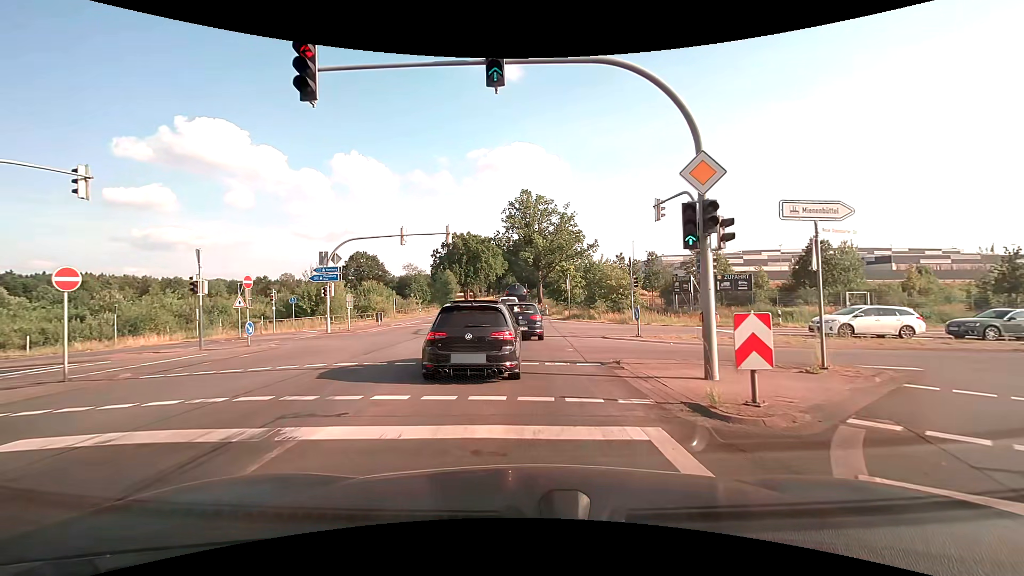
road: primary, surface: asphalt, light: Day
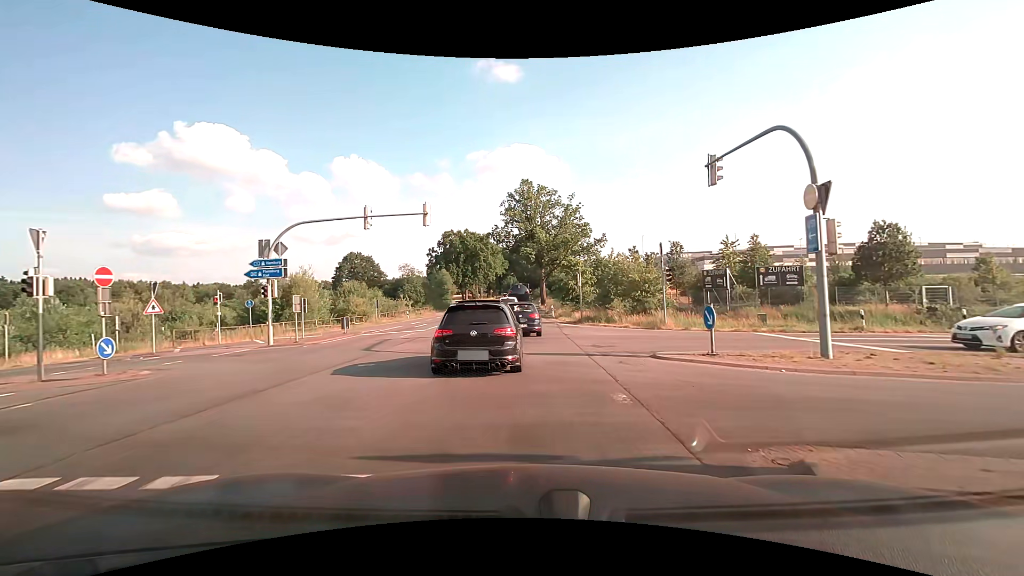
(0.0, +7.8) m; 0°
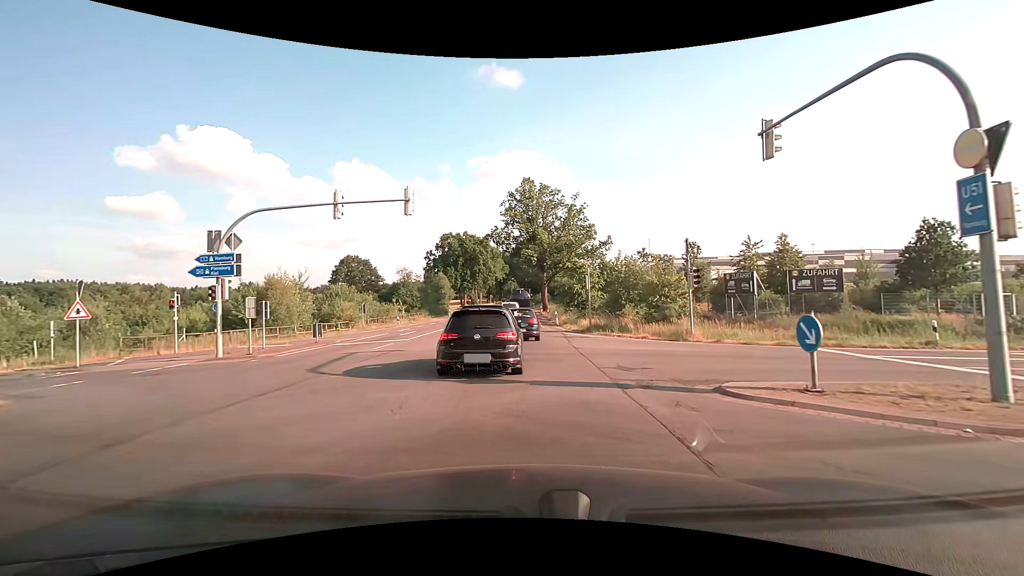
(0.0, +4.3) m; -1°
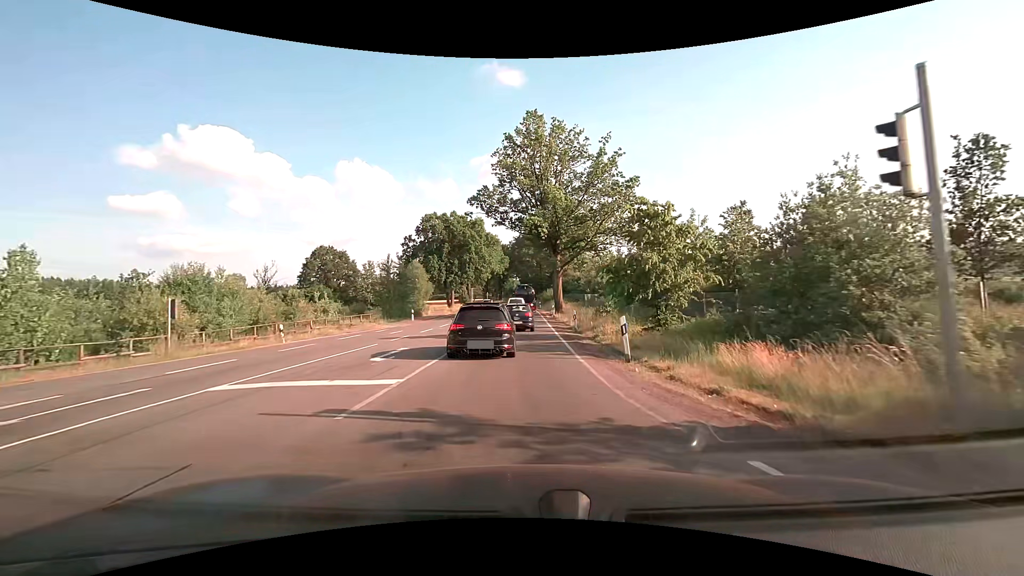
(+0.2, +25.3) m; 0°
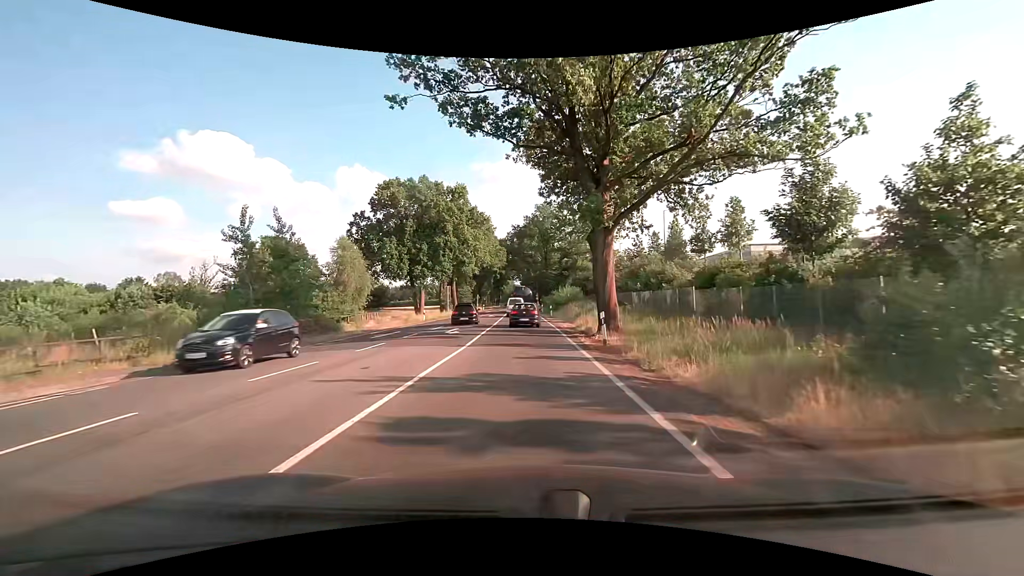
(-0.1, +29.2) m; 0°
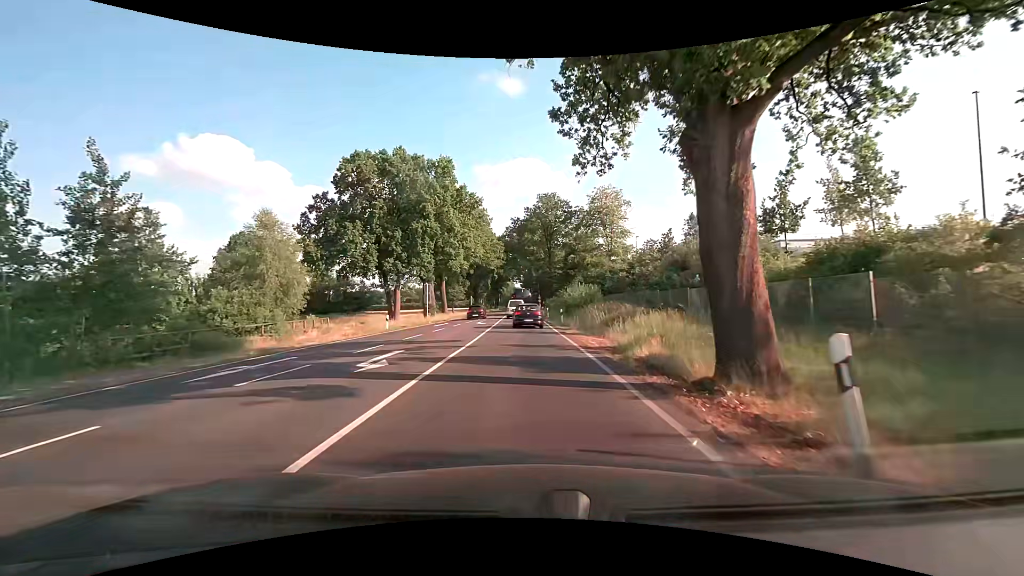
(0.0, +13.0) m; 0°
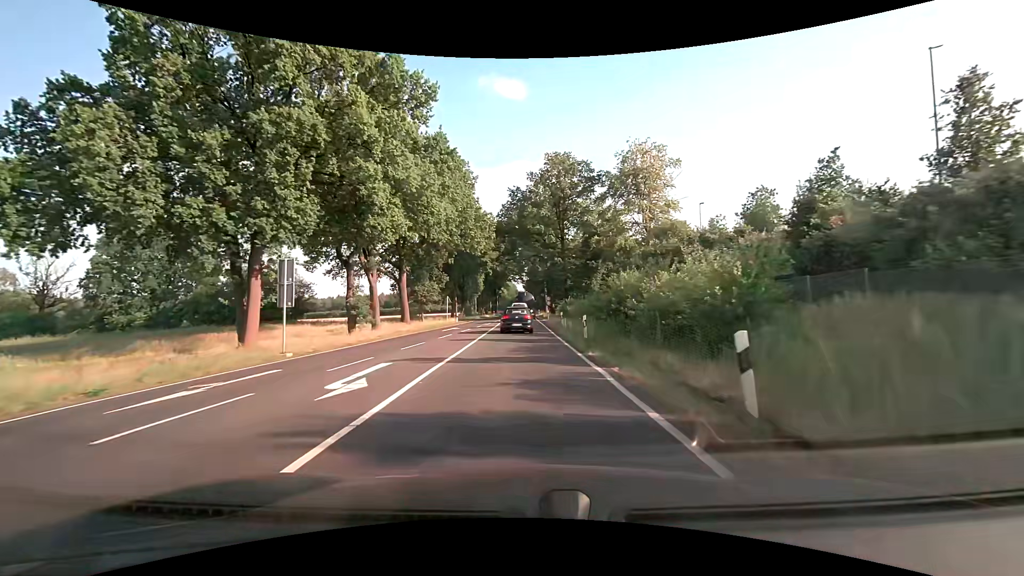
(0.0, +28.4) m; 0°
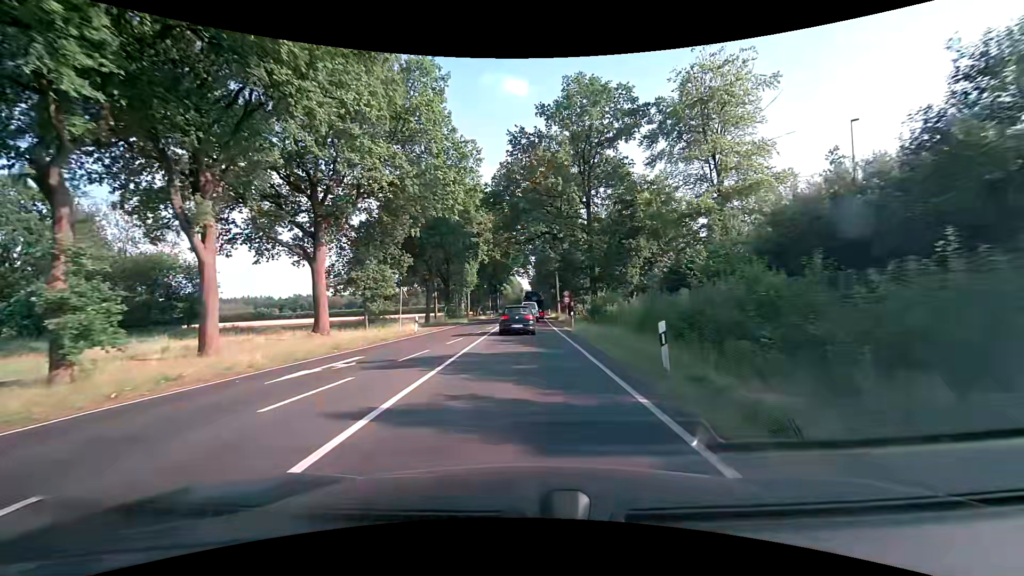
(-0.1, +23.1) m; 0°
